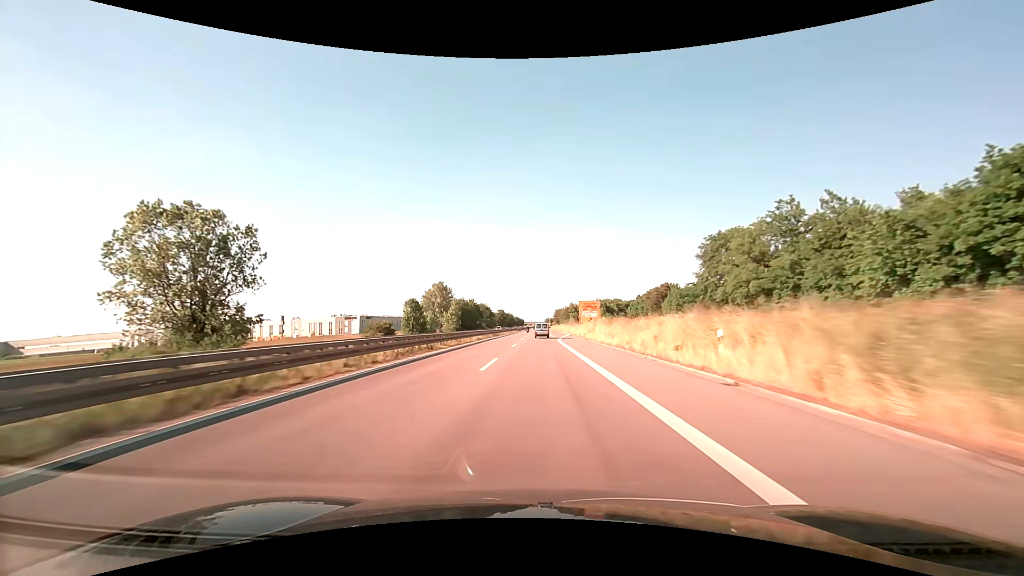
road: trunk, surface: asphalt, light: Day
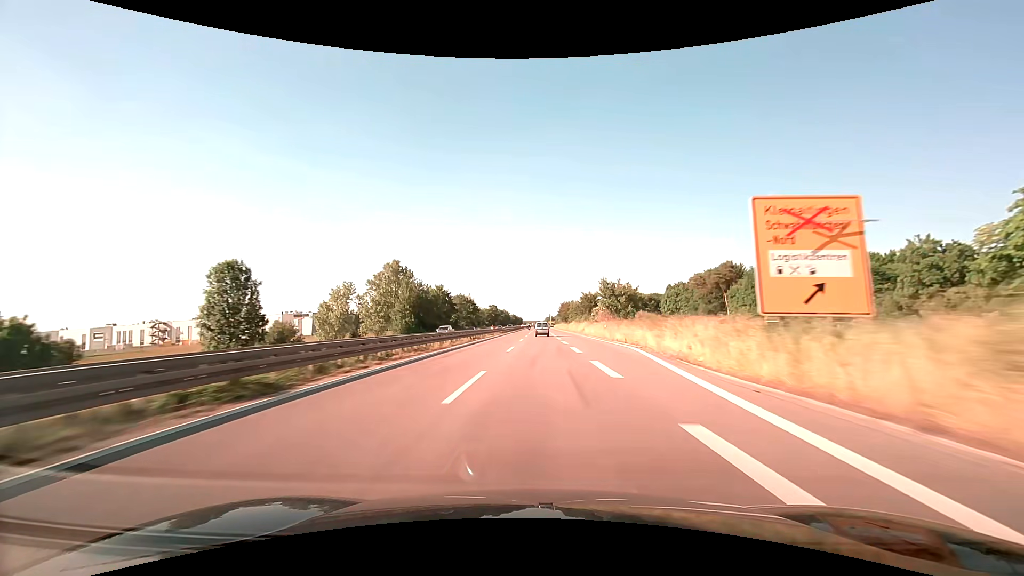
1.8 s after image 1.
(-0.1, +61.0) m; 0°
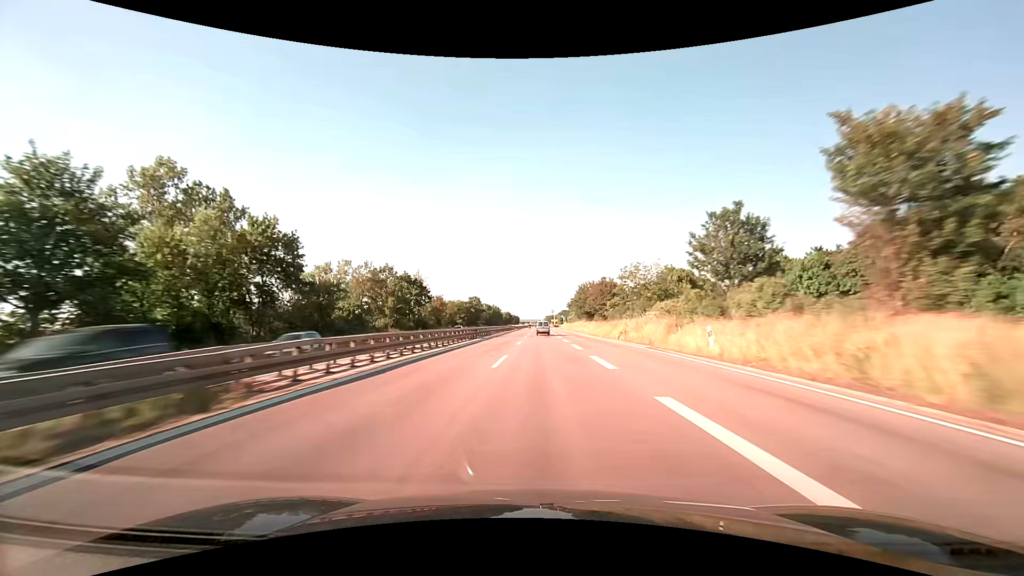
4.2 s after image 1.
(0.0, +81.4) m; 0°
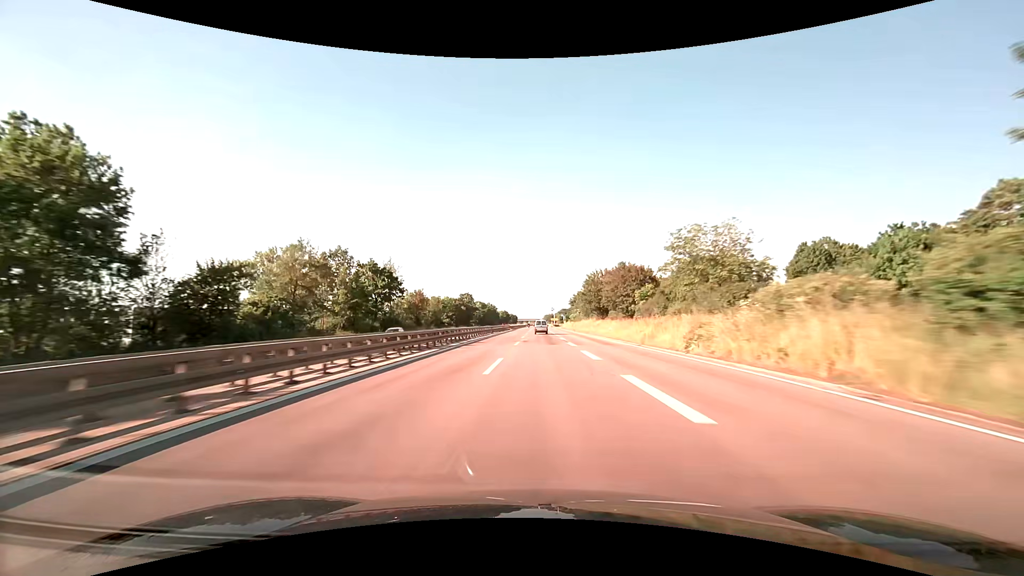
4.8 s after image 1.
(+0.1, +20.0) m; 0°
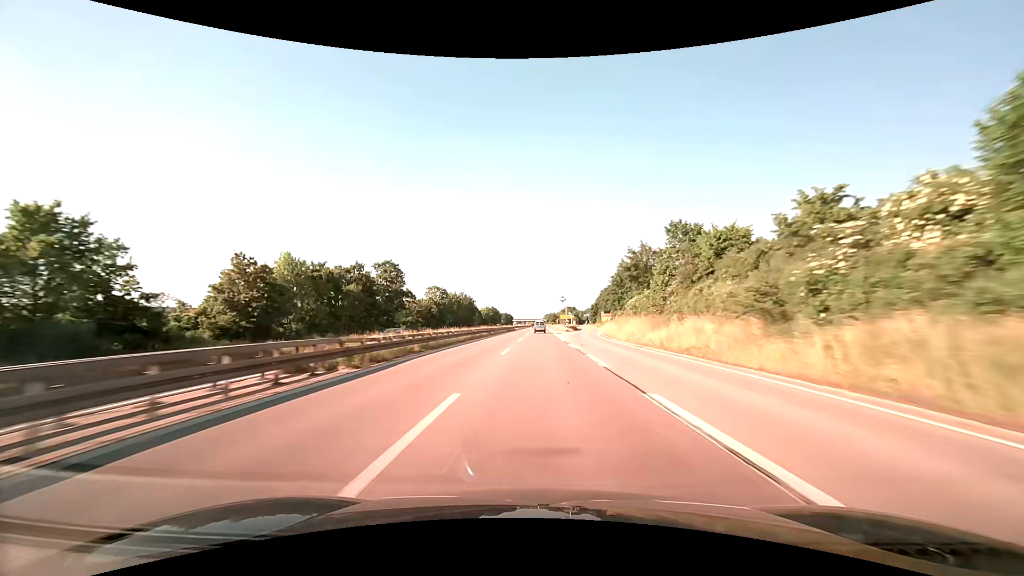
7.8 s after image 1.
(-0.1, +98.1) m; 0°
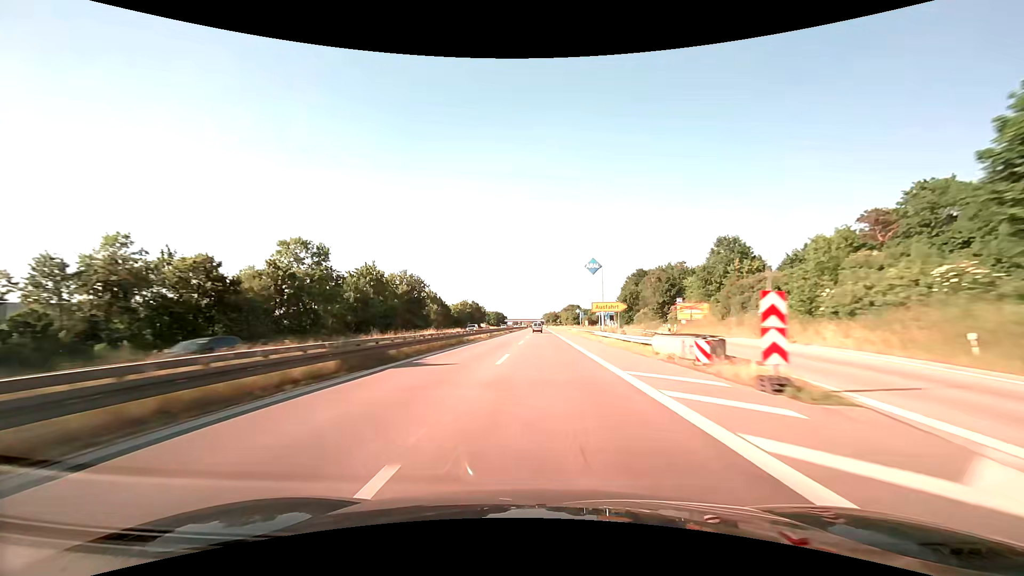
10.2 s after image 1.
(+0.2, +76.5) m; 0°
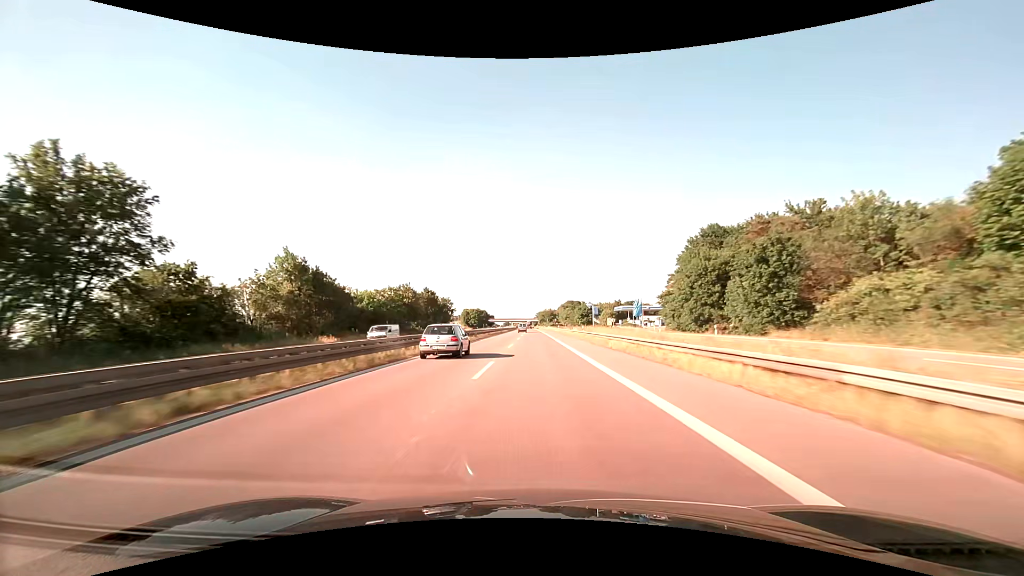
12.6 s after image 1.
(+0.7, +76.1) m; +1°
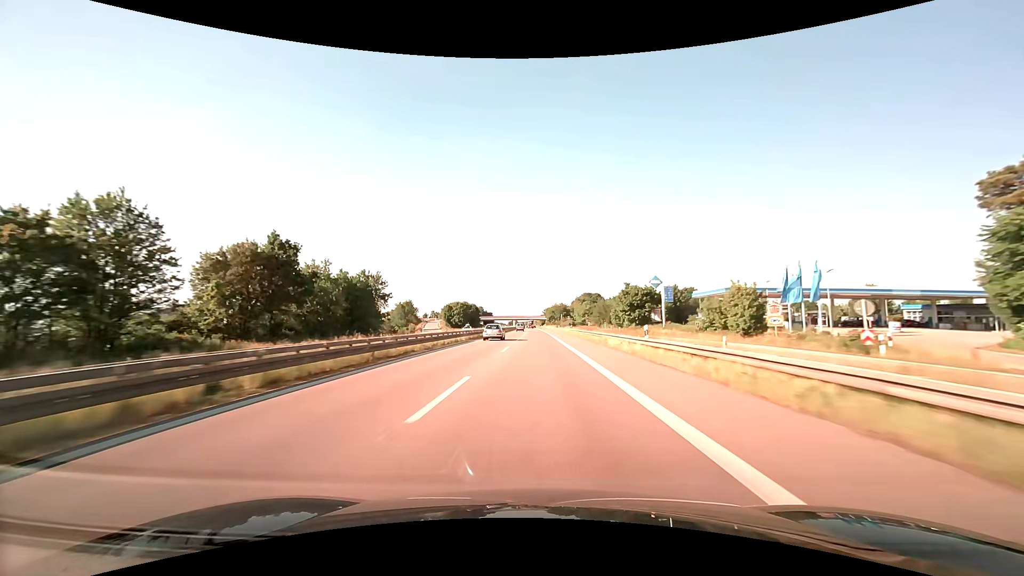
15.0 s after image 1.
(-0.4, +77.4) m; -1°
(0, +10) (0, +20) (0, +30) (0, +40) (0, +50) (0, +60) (0, +70) (0, +80) (0, +90) (-1, +100) m
